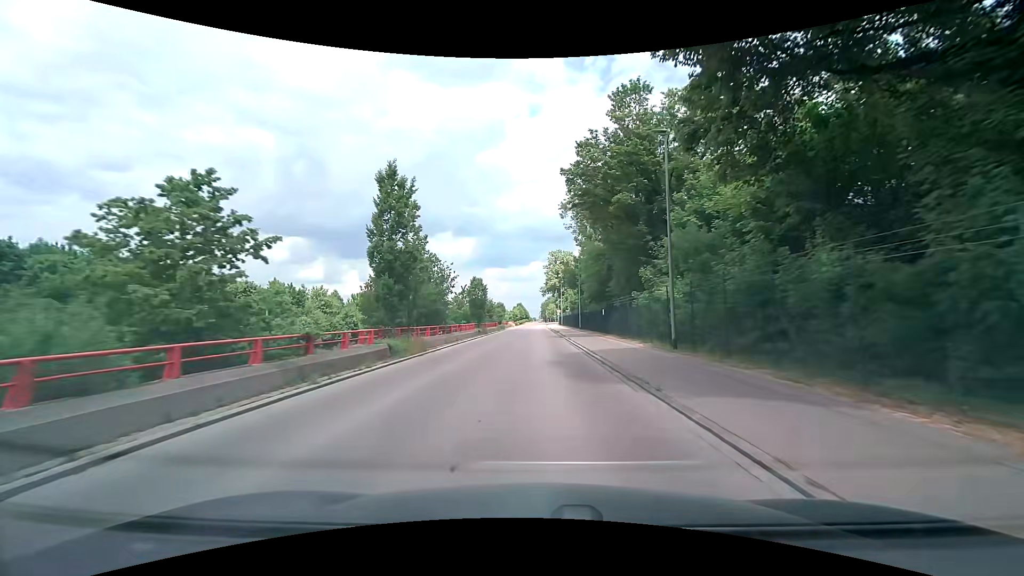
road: tertiary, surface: asphalt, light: Day
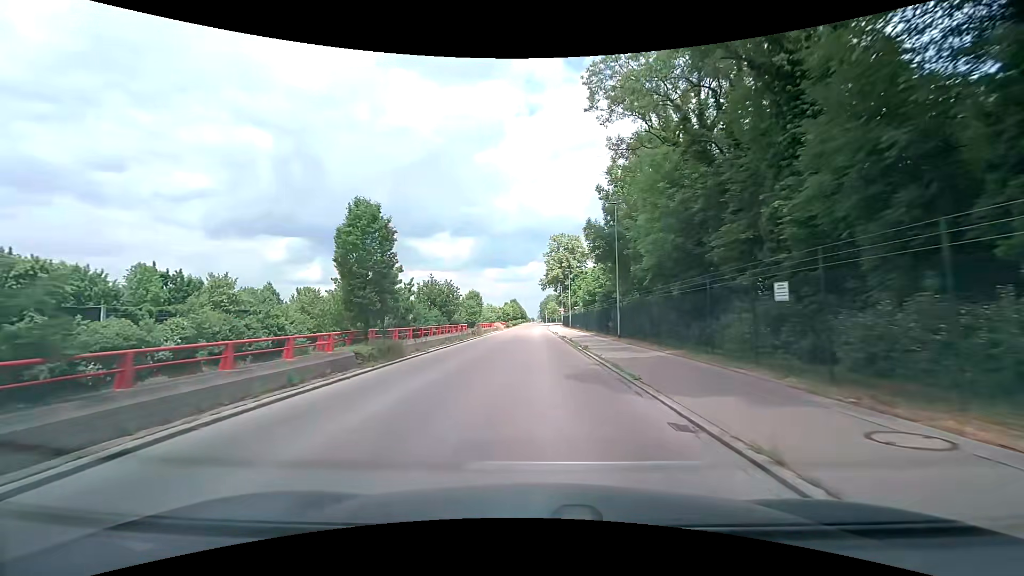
(+0.1, +29.1) m; 0°
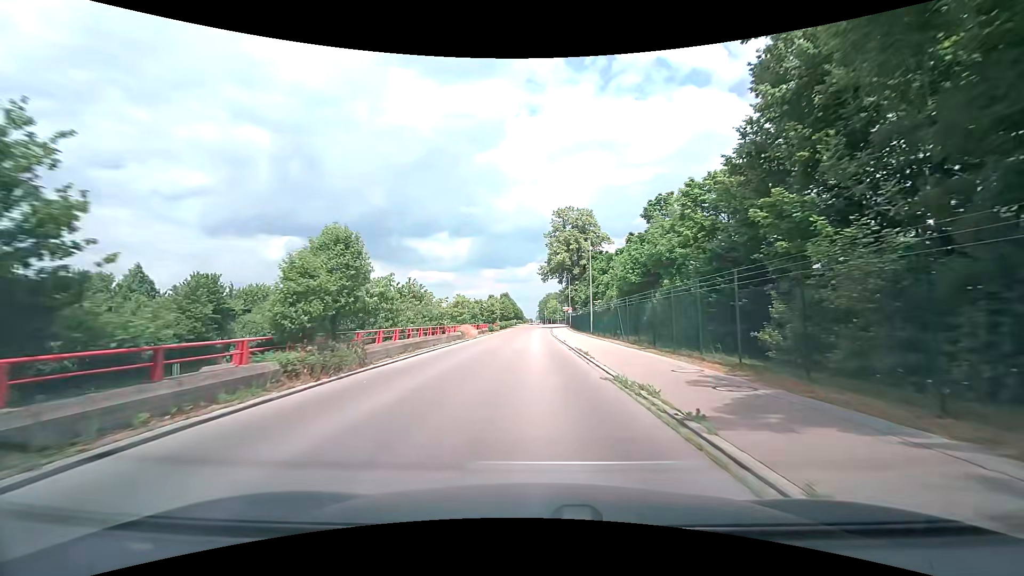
(0.0, +29.8) m; 0°
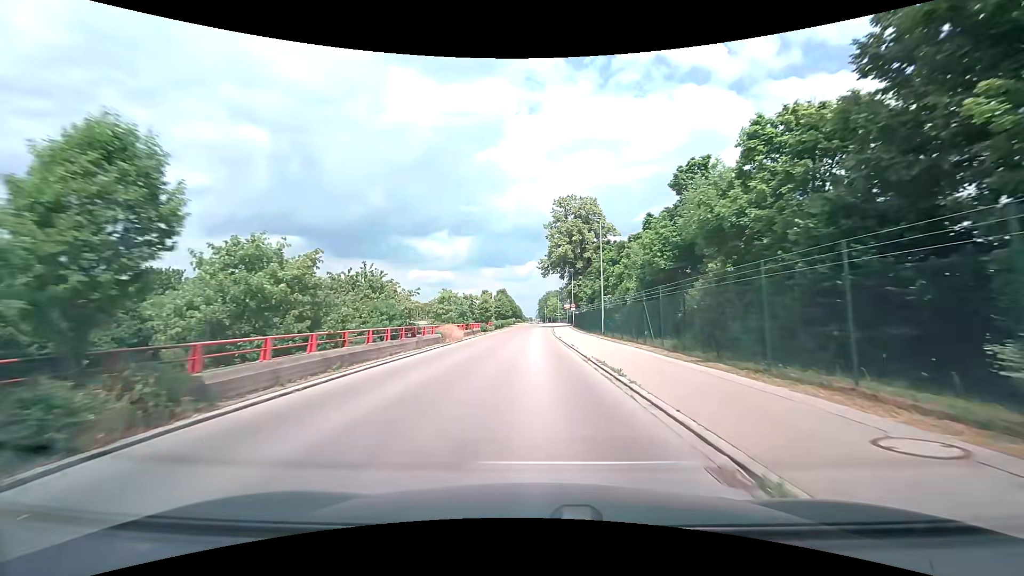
(+0.1, +7.5) m; +1°
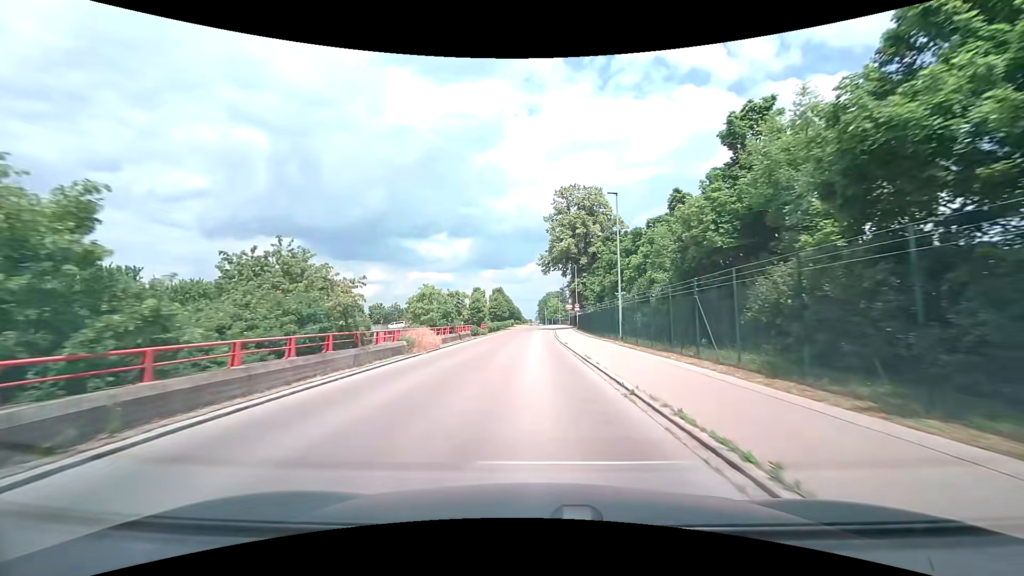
(0.0, +7.6) m; 0°
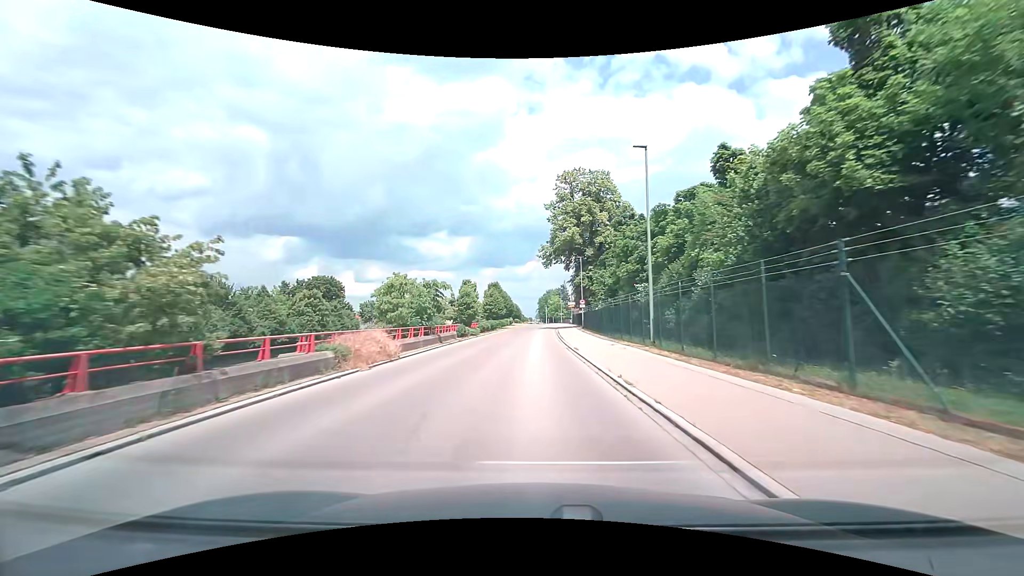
(0.0, +7.6) m; 0°
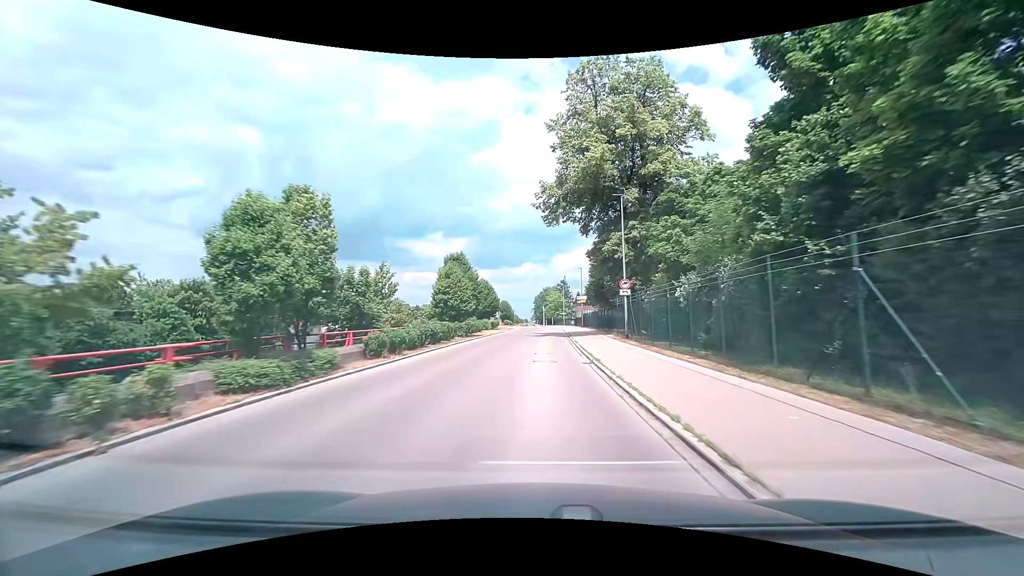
(+0.1, +30.5) m; 0°
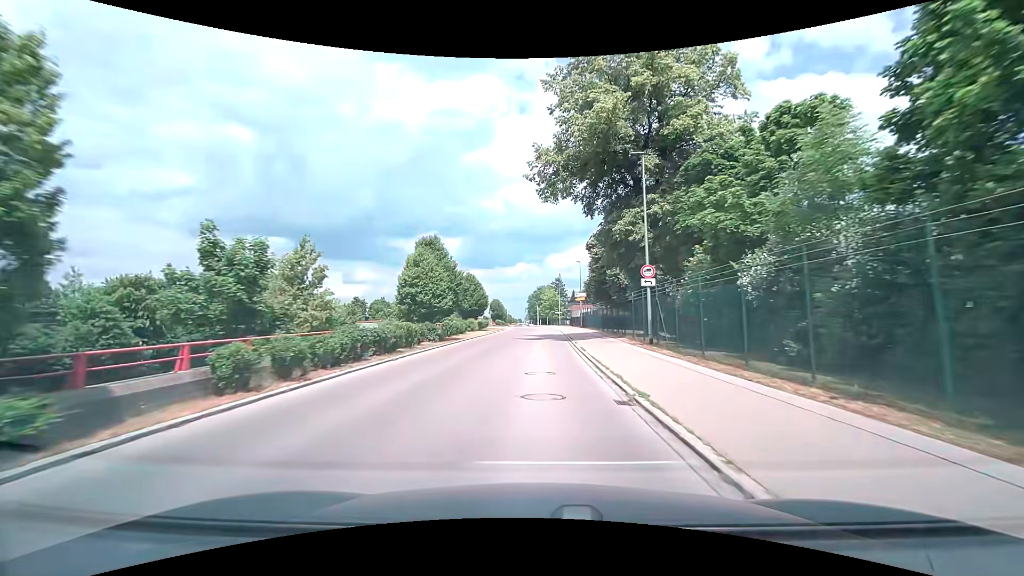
(0.0, +7.6) m; +1°
(0, +10) (0, +20) (+1, +30) (+1, +40) (+1, +50) (+1, +60) (+1, +70) (+1, +80) (+1, +90) (0, +100) m
